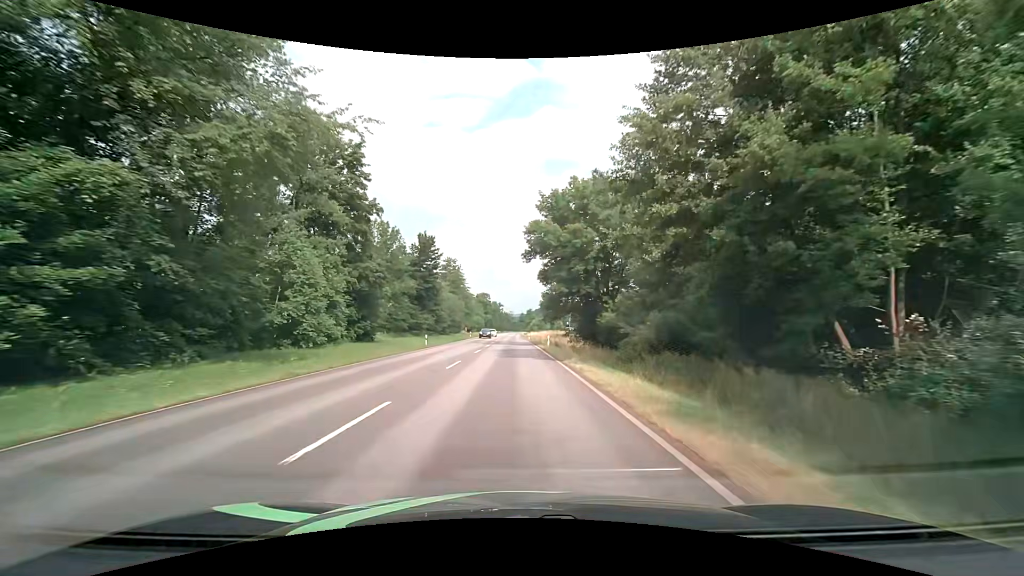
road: primary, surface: asphalt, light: Day
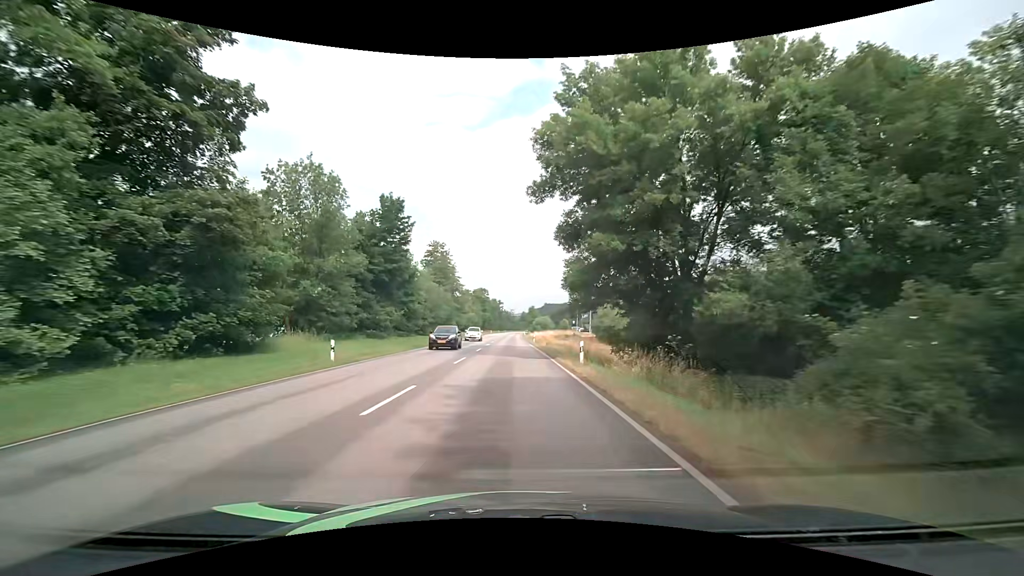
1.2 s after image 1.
(0.0, +21.3) m; 0°
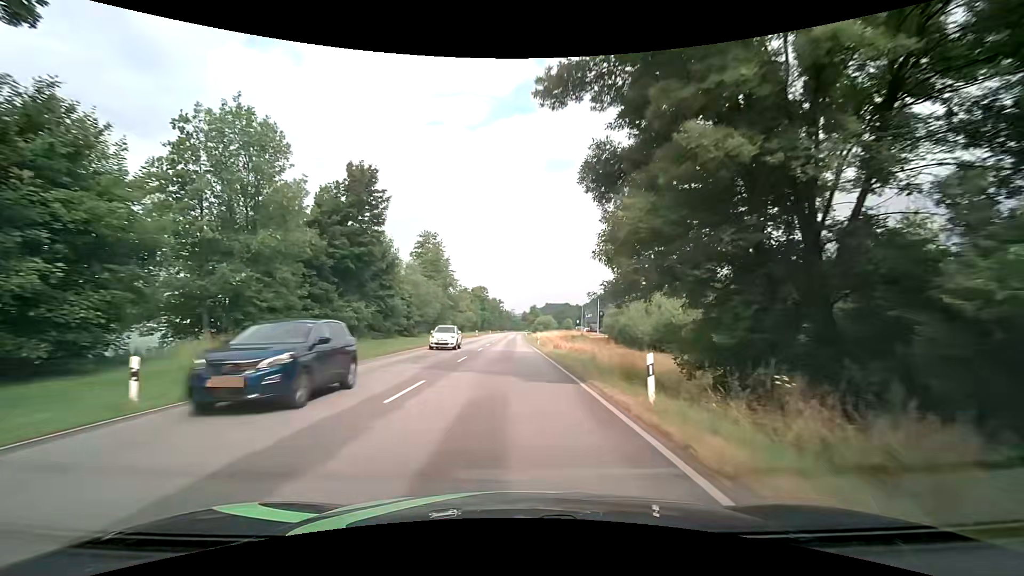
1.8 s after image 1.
(0.0, +10.6) m; 0°
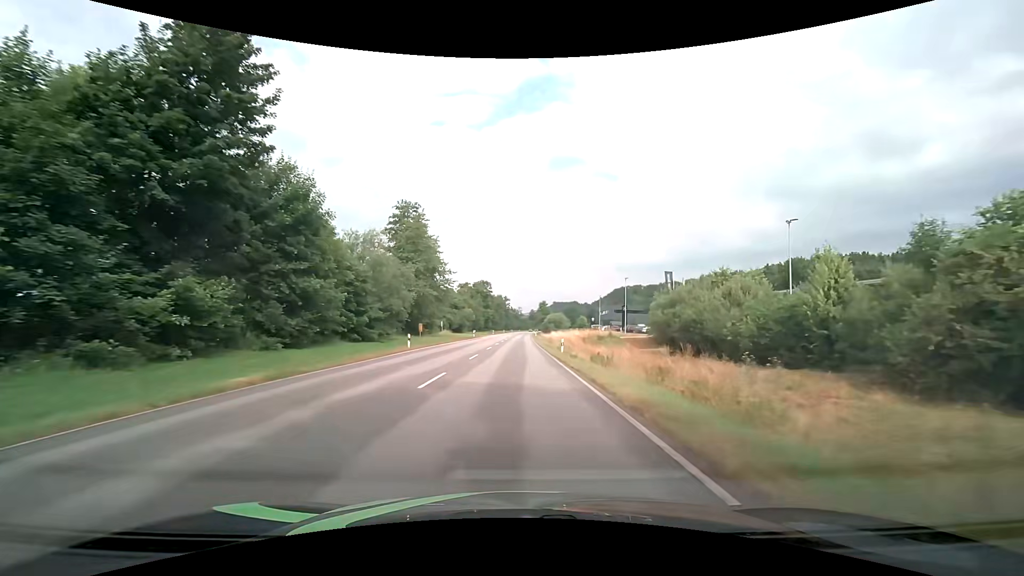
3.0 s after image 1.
(-0.3, +21.7) m; -1°
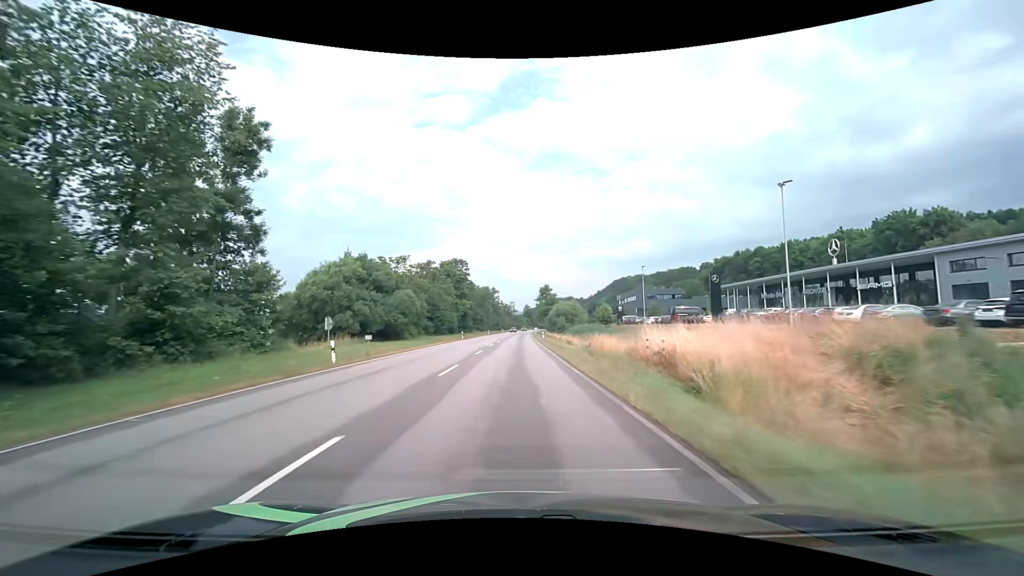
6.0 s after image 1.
(+0.4, +57.1) m; +1°
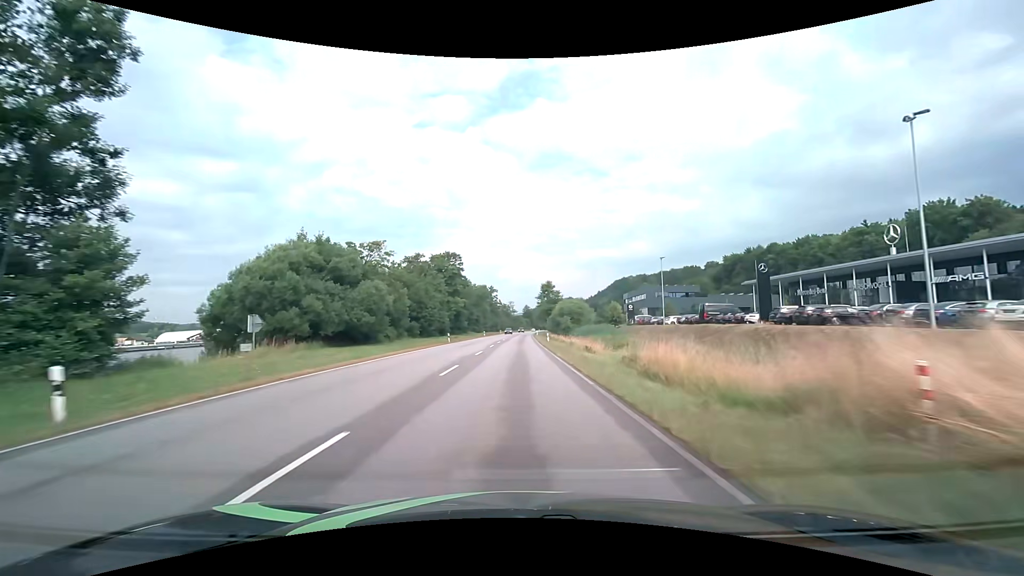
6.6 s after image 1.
(0.0, +11.8) m; 0°
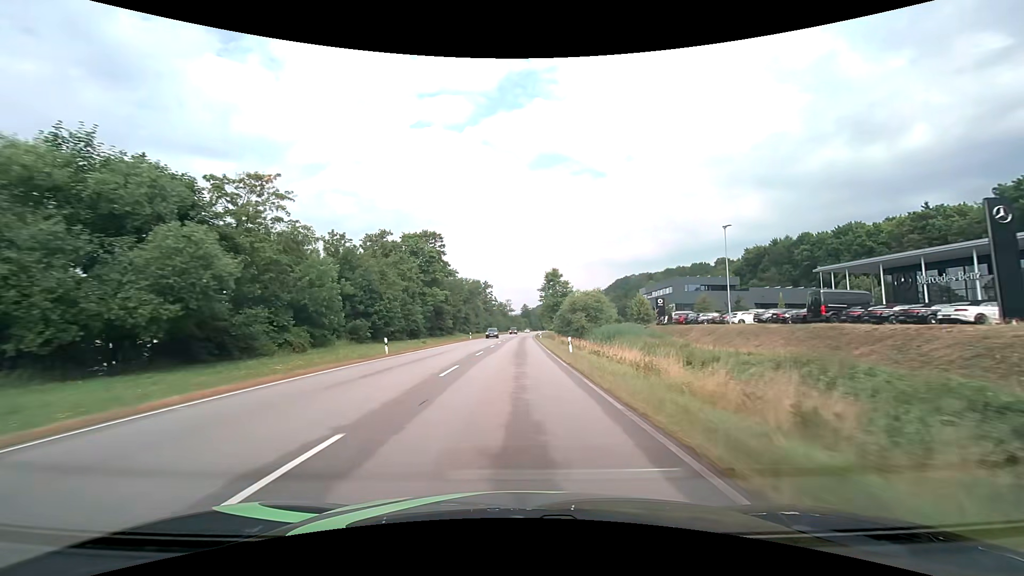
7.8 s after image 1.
(+0.1, +23.9) m; 0°
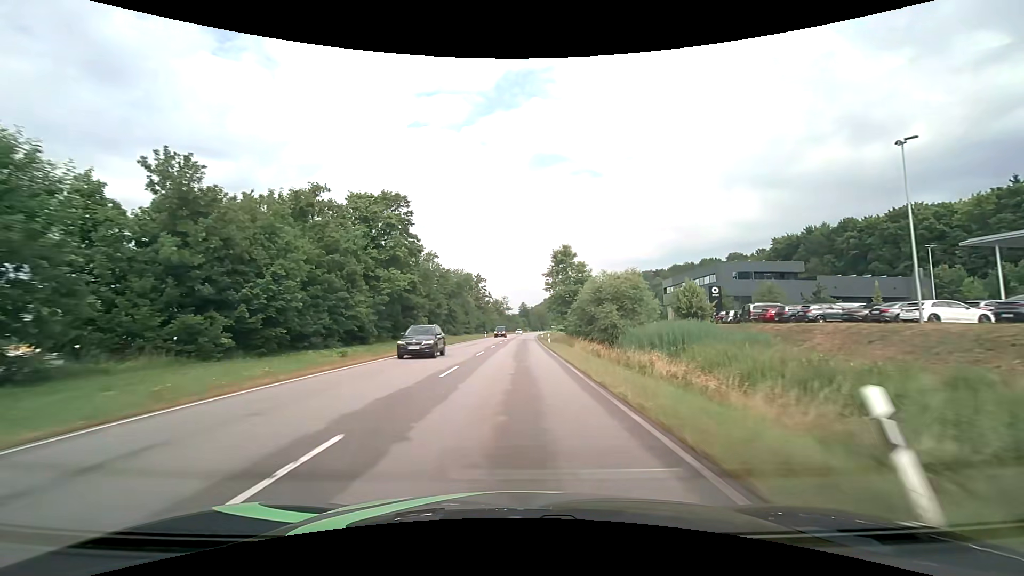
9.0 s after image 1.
(+0.1, +24.2) m; 0°
(0, +10) (0, +20) (0, +30) (0, +40) (+1, +50) (+1, +60) (+1, +70) (+1, +80) (+2, +90) (+2, +100) m
